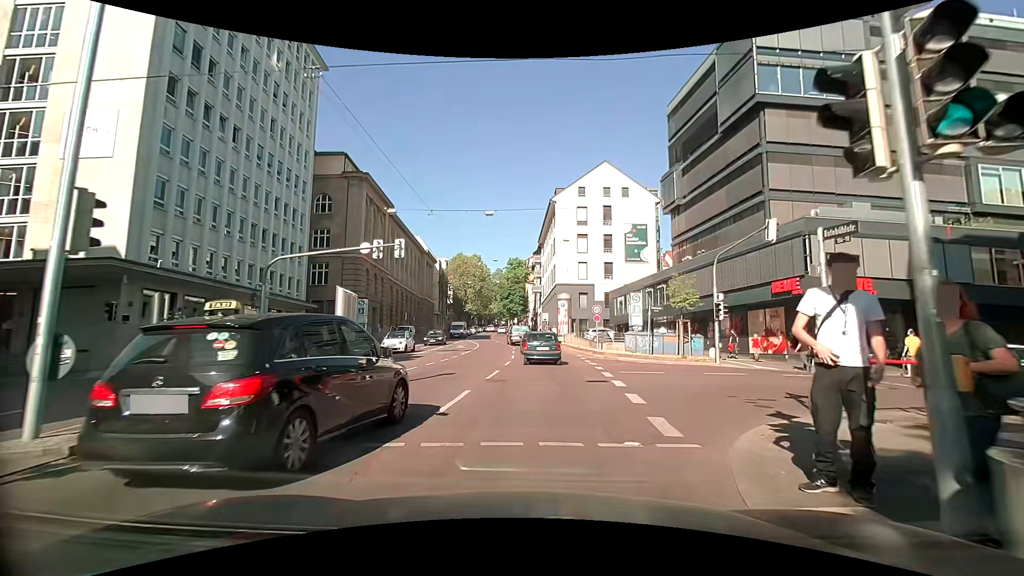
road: secondary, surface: asphalt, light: Day
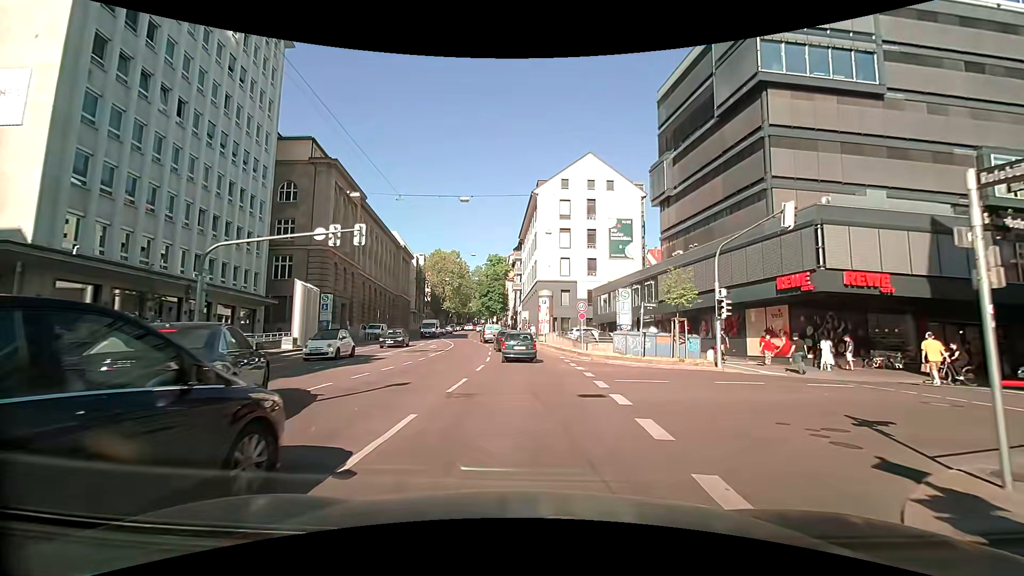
(0.0, +3.4) m; +1°
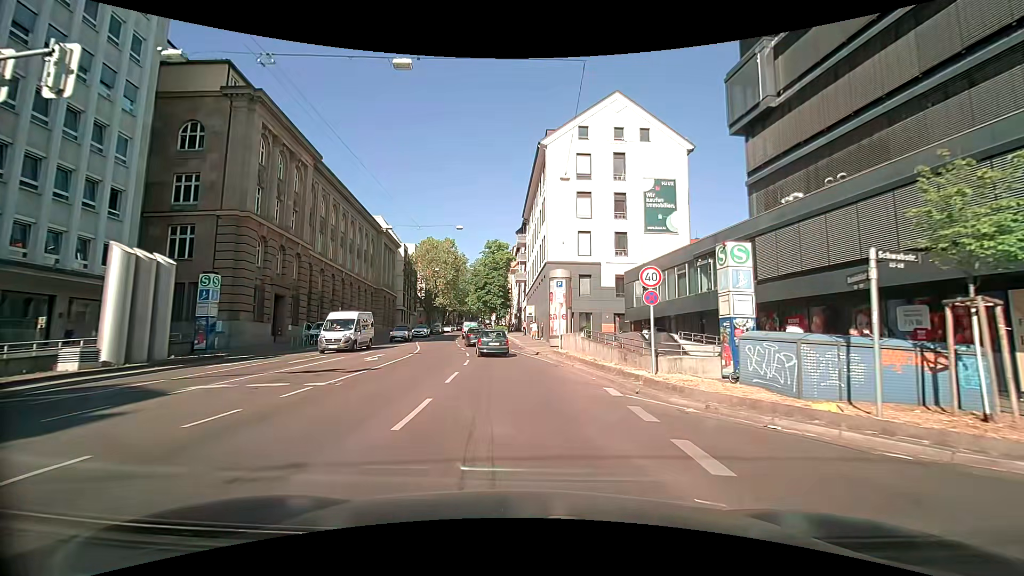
(+0.2, +16.6) m; -1°
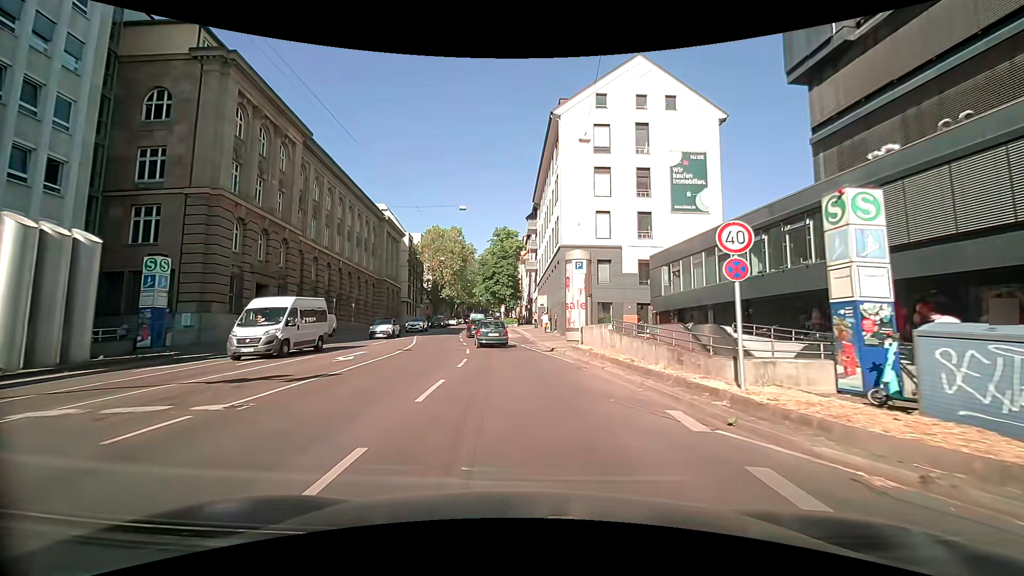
(0.0, +4.8) m; -1°
(0, +10) (-1, +20) (-2, +30) (-3, +40) (-4, +50) (-5, +60) (-6, +70) (-6, +80) (-7, +90) (-7, +100) m
